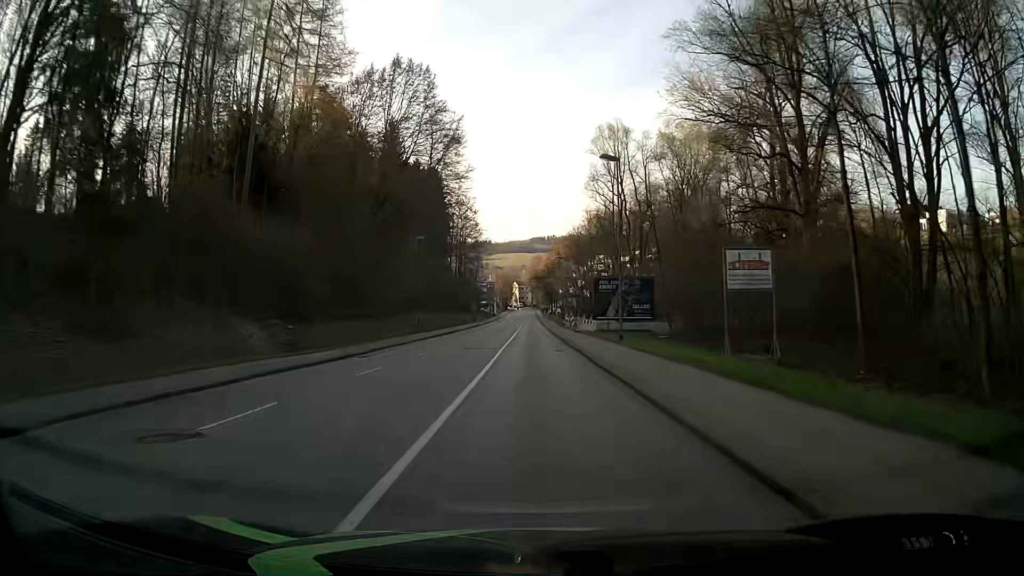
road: tertiary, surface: asphalt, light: Day
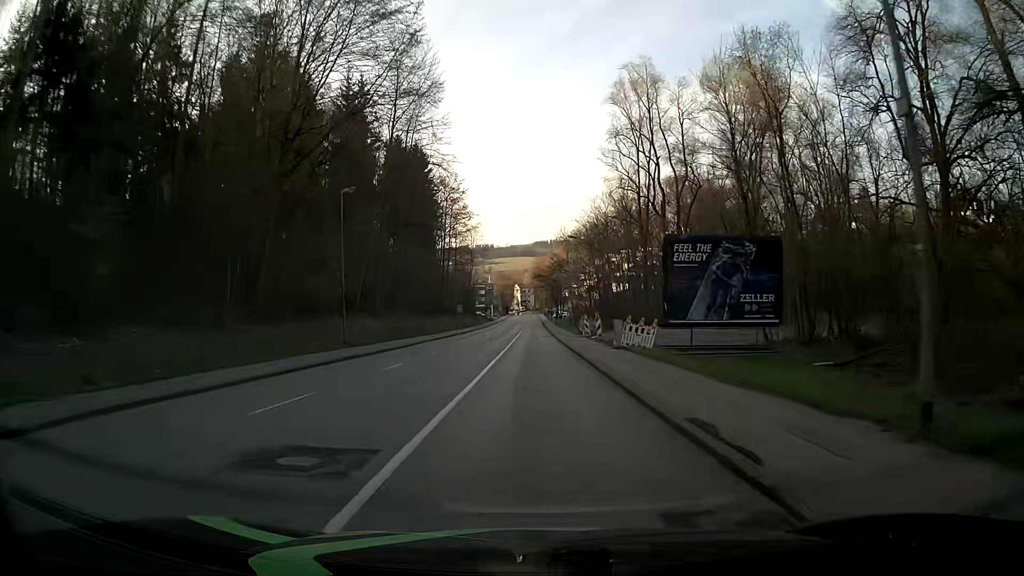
(0.0, +23.0) m; 0°
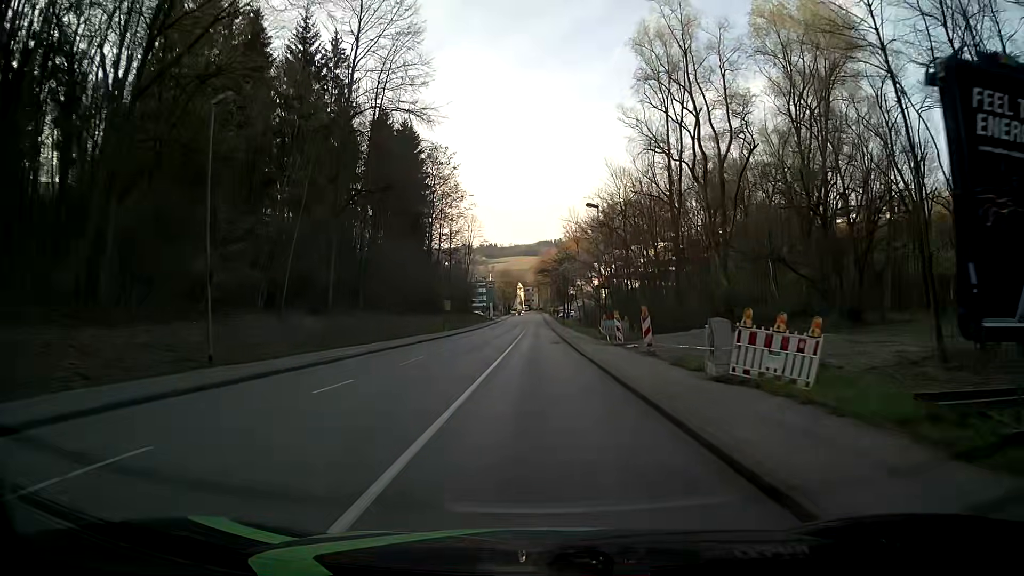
(0.0, +15.3) m; 0°
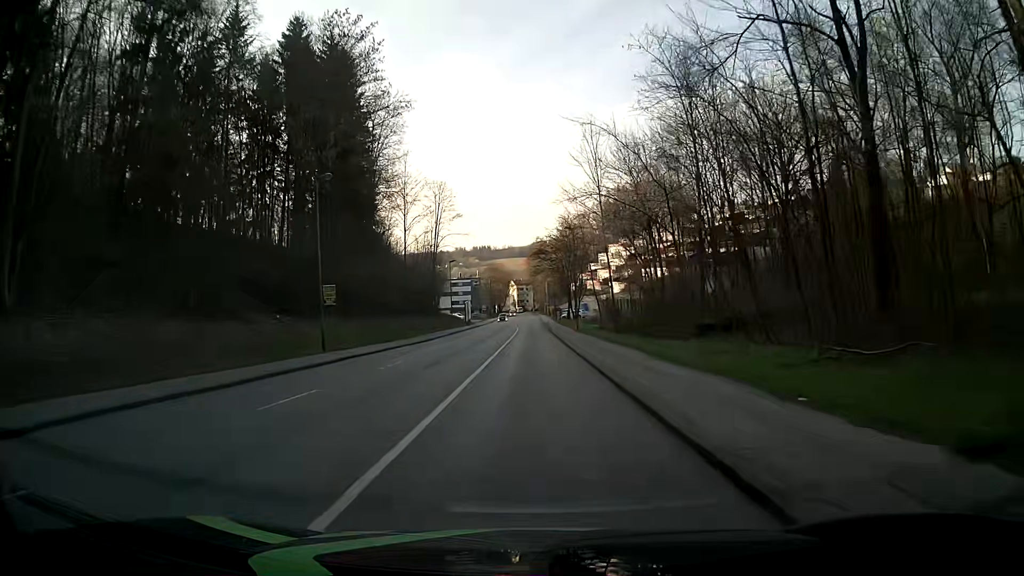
(+0.1, +38.1) m; 0°
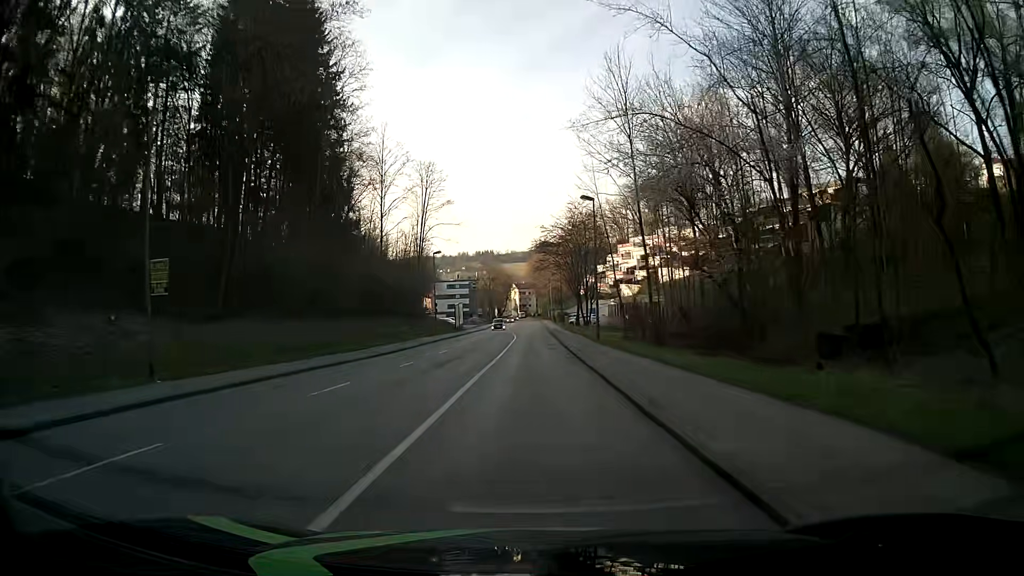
(-0.1, +15.2) m; -1°
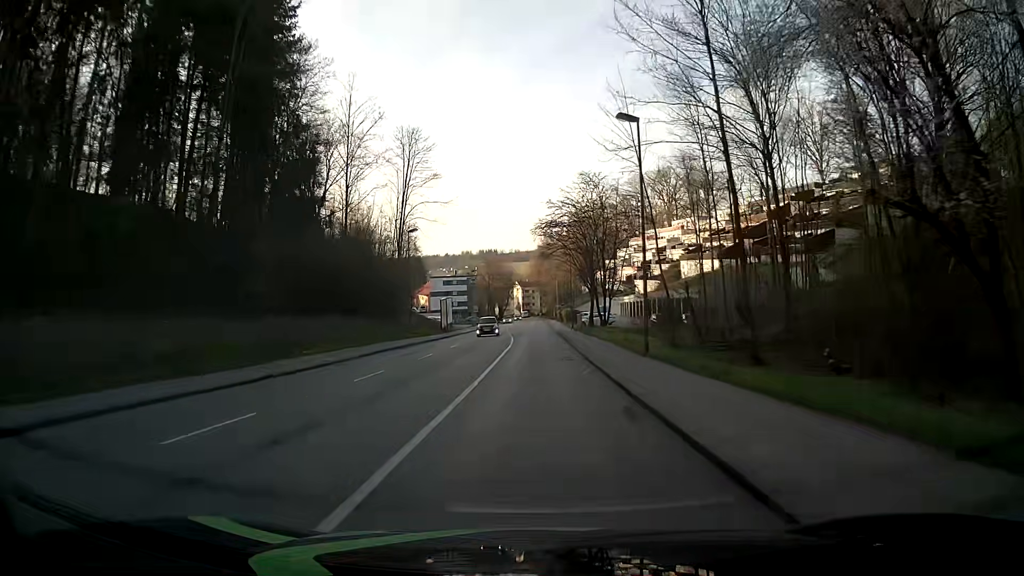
(0.0, +15.2) m; 0°
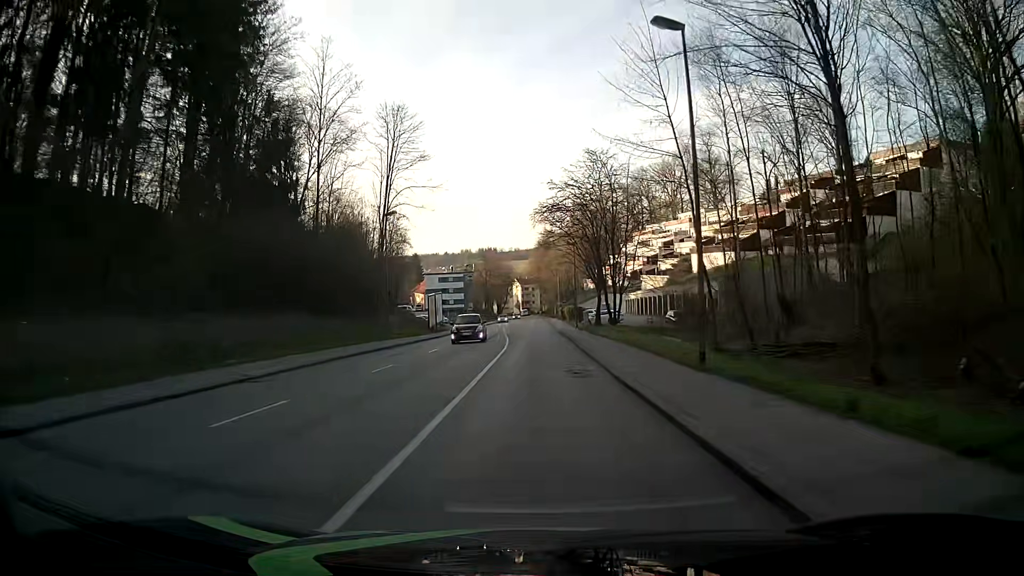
(0.0, +7.6) m; -1°
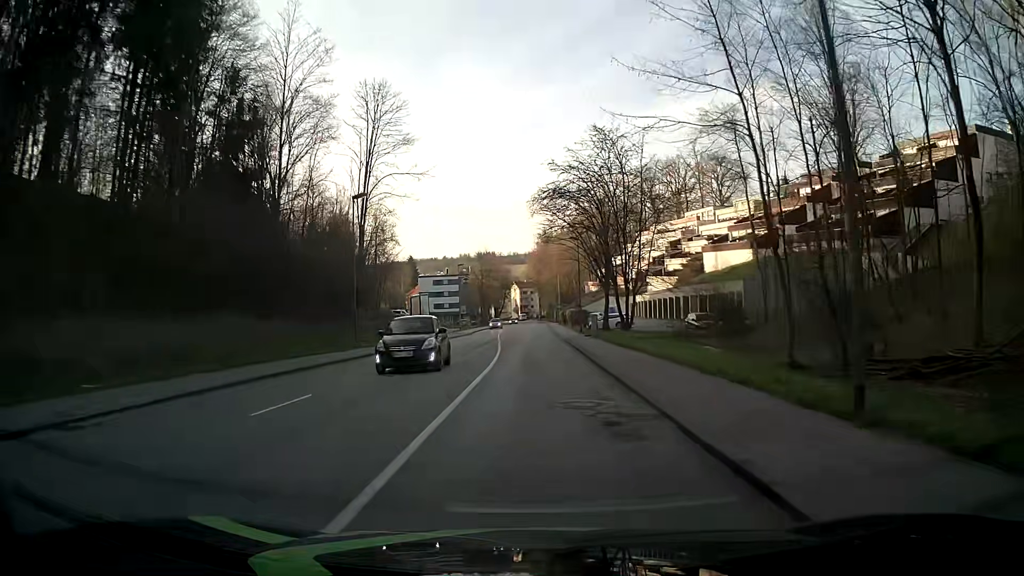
(+0.1, +7.6) m; +1°
(0, +10) (0, +20) (0, +30) (+1, +40) (+1, +50) (+1, +60) (+1, +70) (+1, +80) (+1, +90) (+1, +100) m
